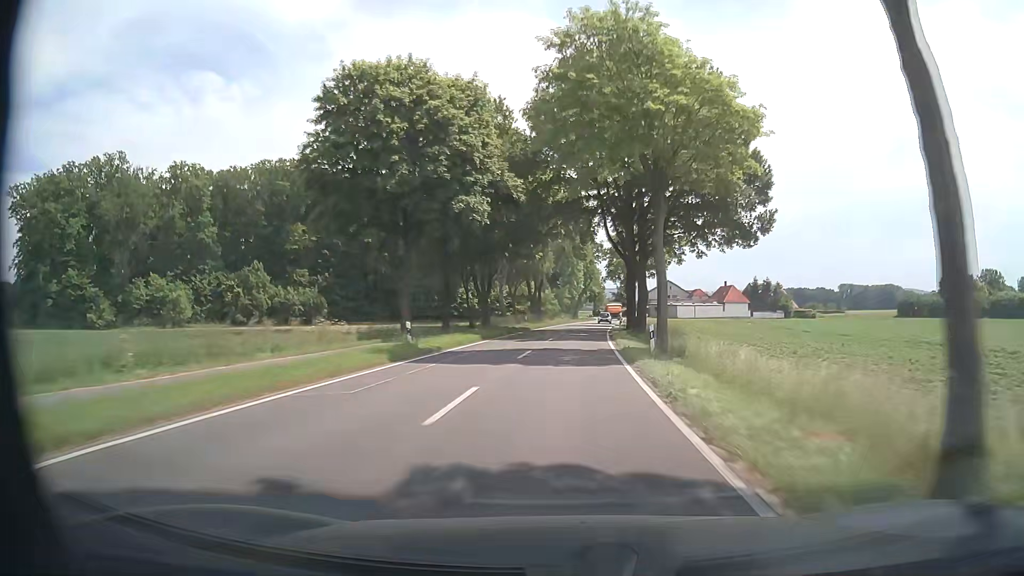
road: tertiary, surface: asphalt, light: Day
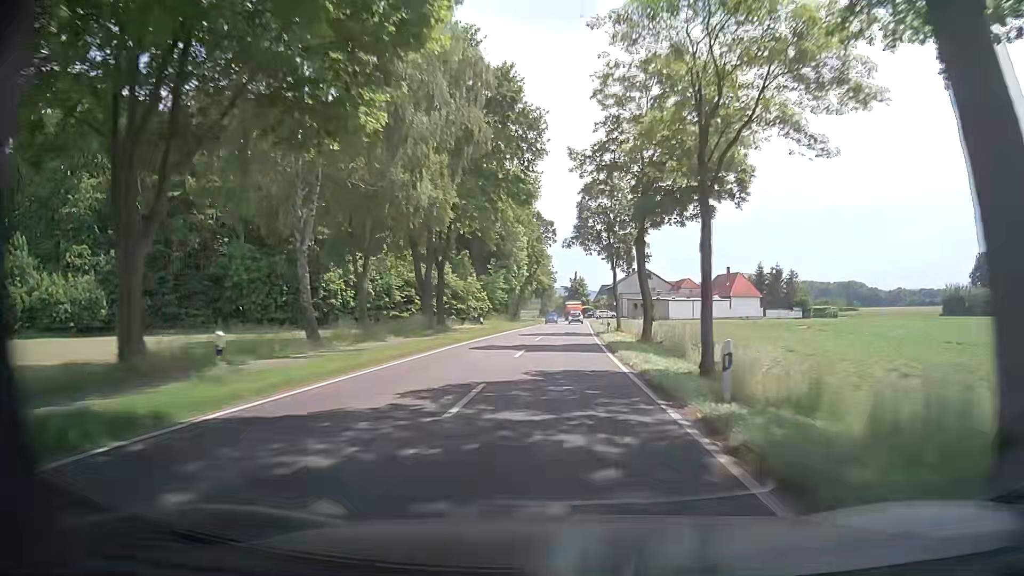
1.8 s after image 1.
(+1.9, +47.2) m; +4°
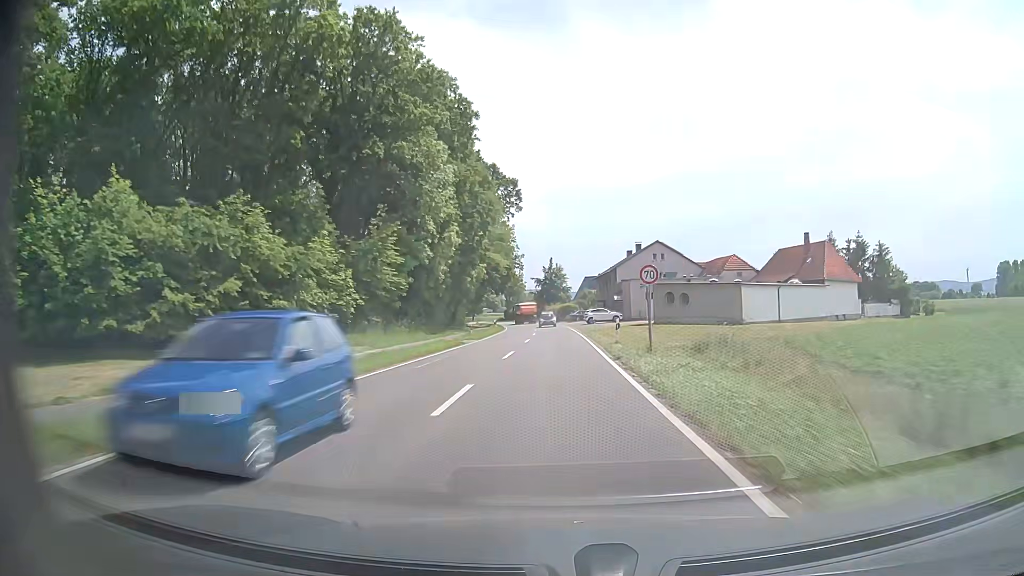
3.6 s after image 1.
(+1.3, +47.4) m; +2°
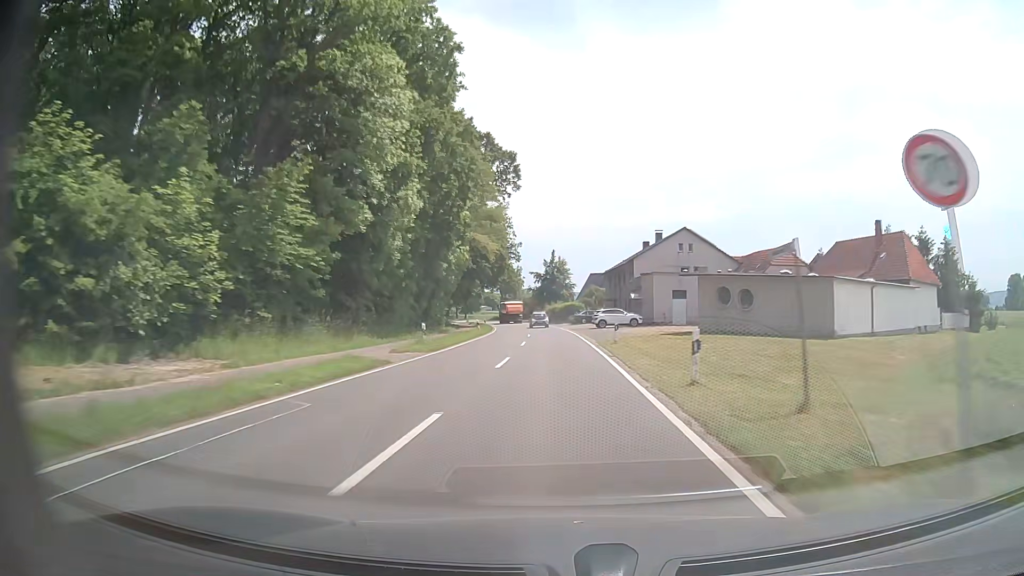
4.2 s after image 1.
(0.0, +15.8) m; 0°
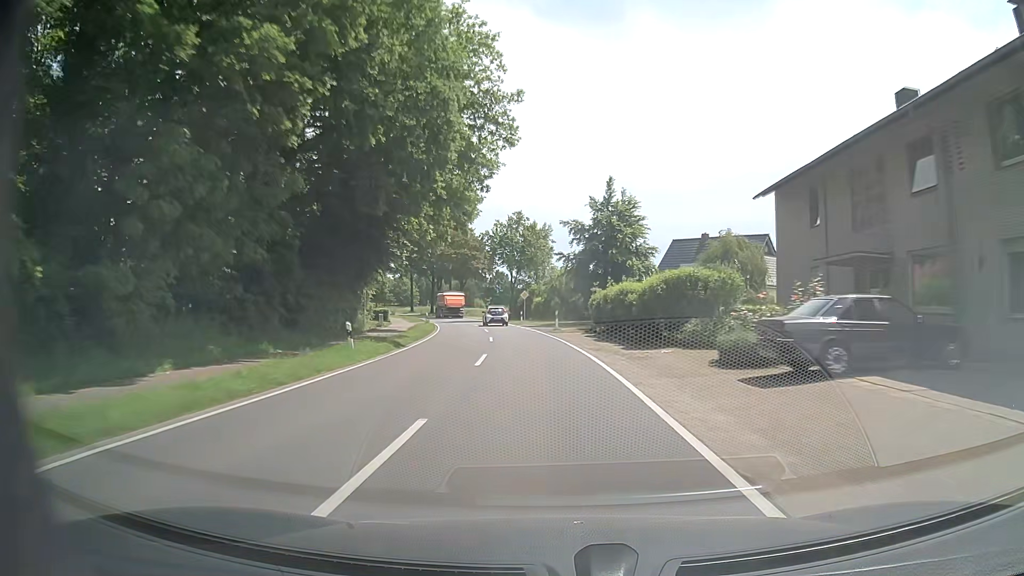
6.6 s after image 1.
(-0.9, +60.5) m; -3°
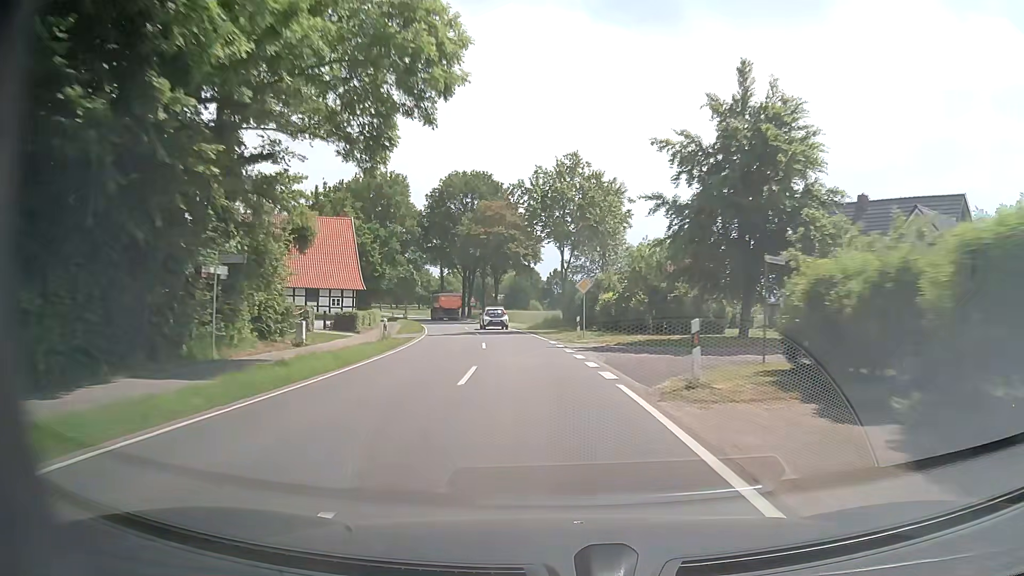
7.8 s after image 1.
(-1.1, +27.7) m; -5°
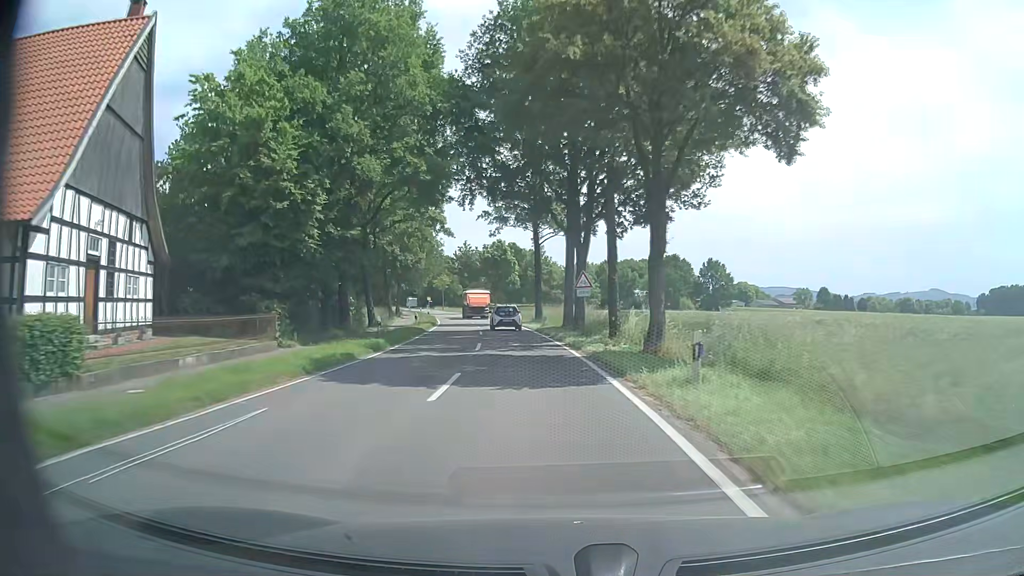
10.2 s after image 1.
(-5.5, +50.1) m; -13°
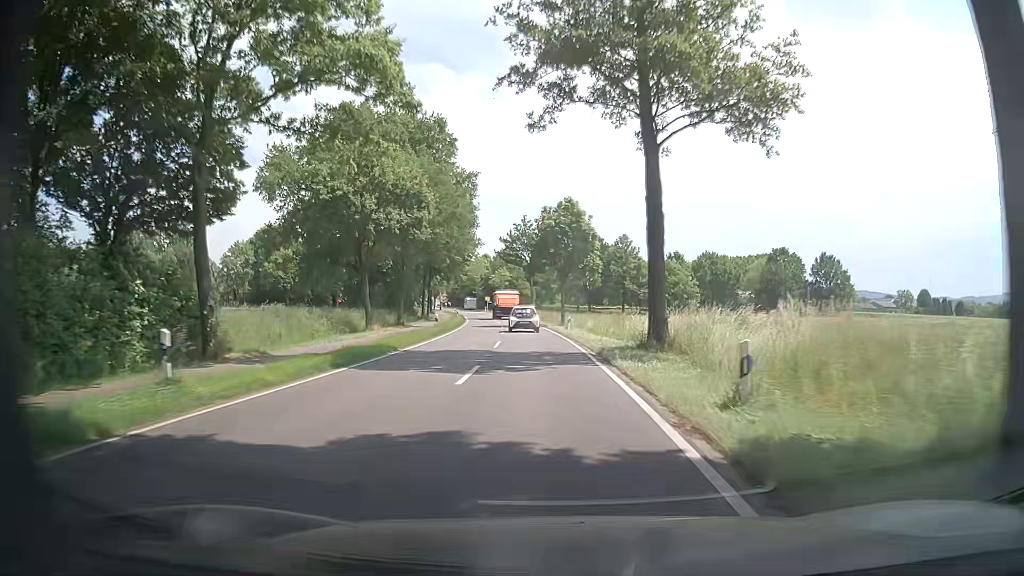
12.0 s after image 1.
(-1.9, +33.5) m; -6°
(0, +10) (-1, +20) (-1, +30) (-2, +40) (-3, +50) (-4, +60) (-5, +70) (-7, +80) (-8, +90) (-10, +99) m
